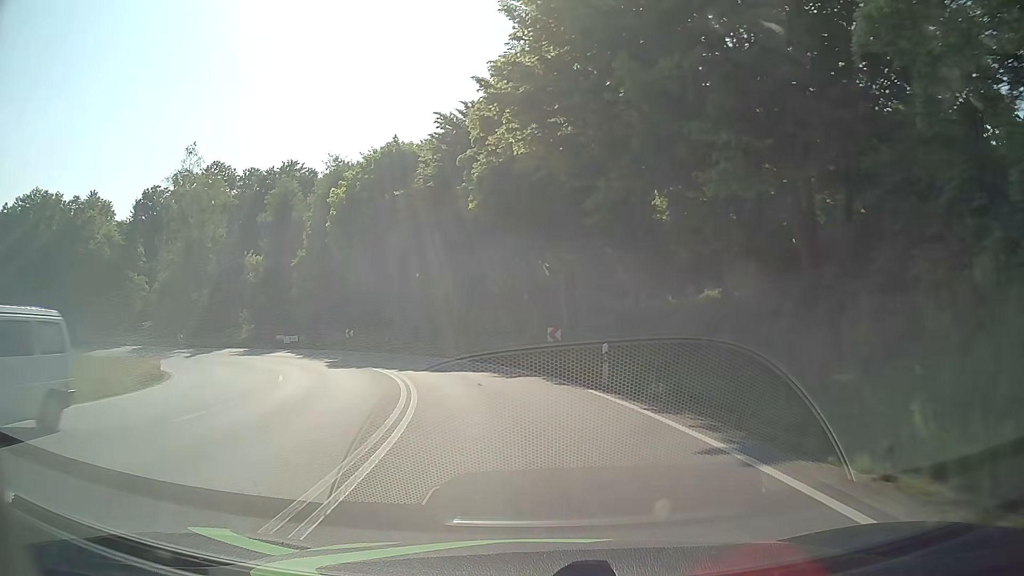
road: primary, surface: asphalt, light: Day
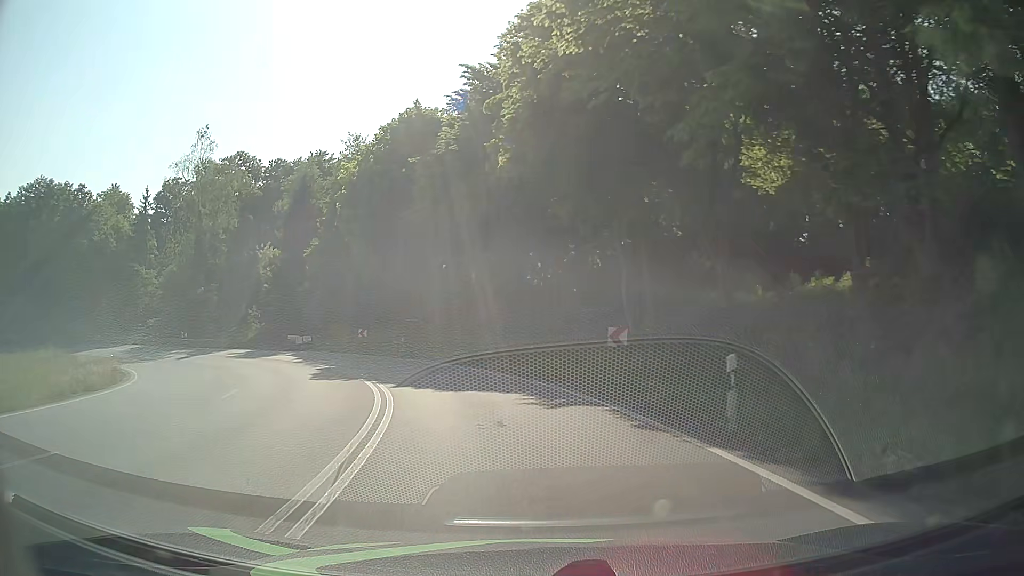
(-0.2, +7.6) m; -4°
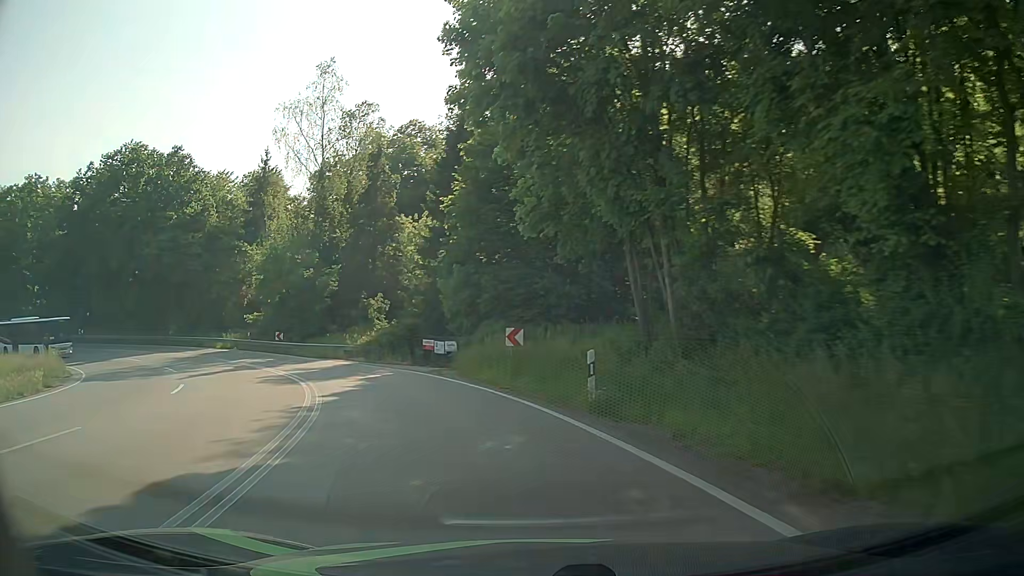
(-2.9, +22.5) m; -17°
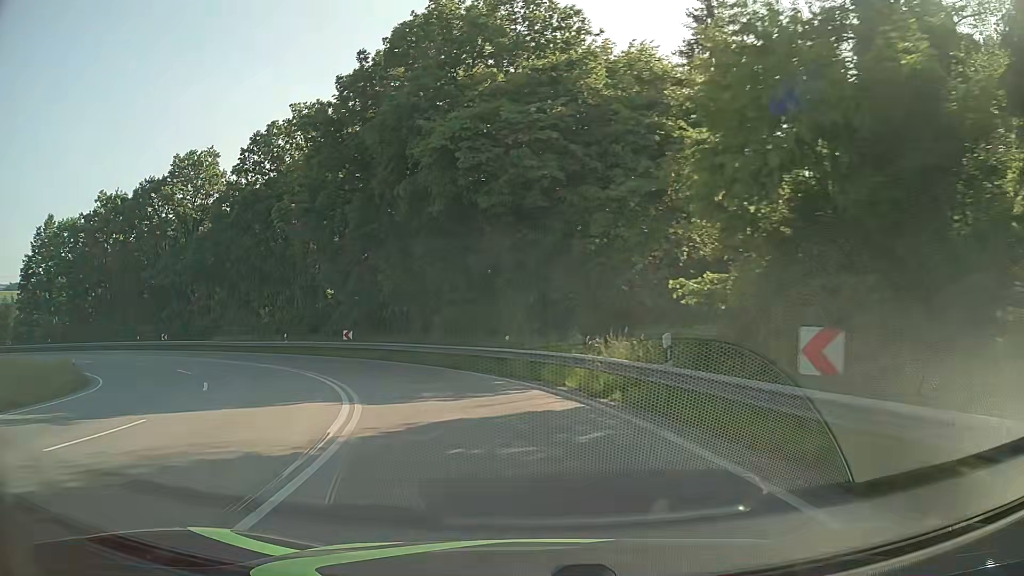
(-13.9, +34.2) m; -42°
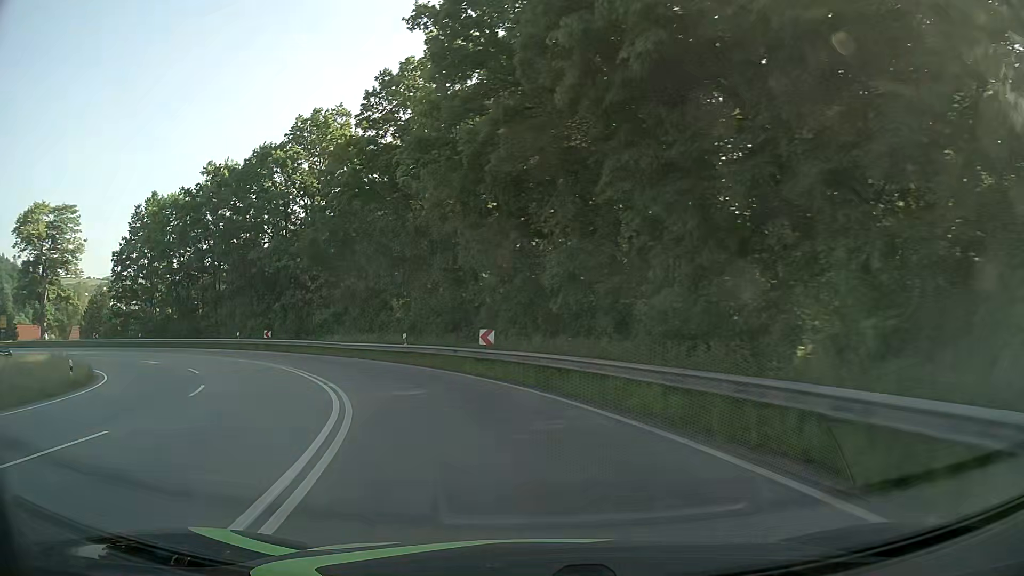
(-2.2, +14.8) m; -17°
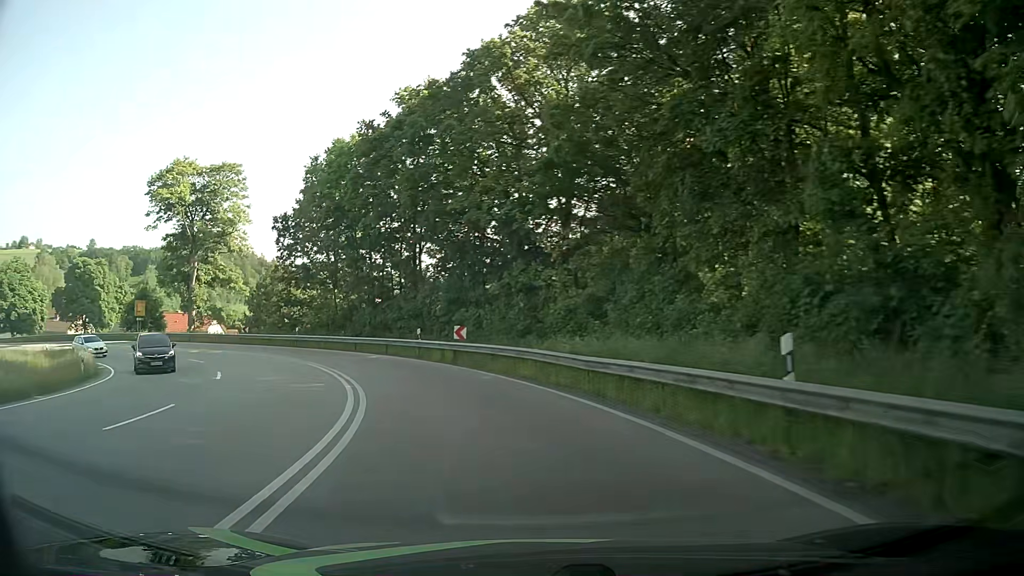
(-4.6, +21.9) m; -24°
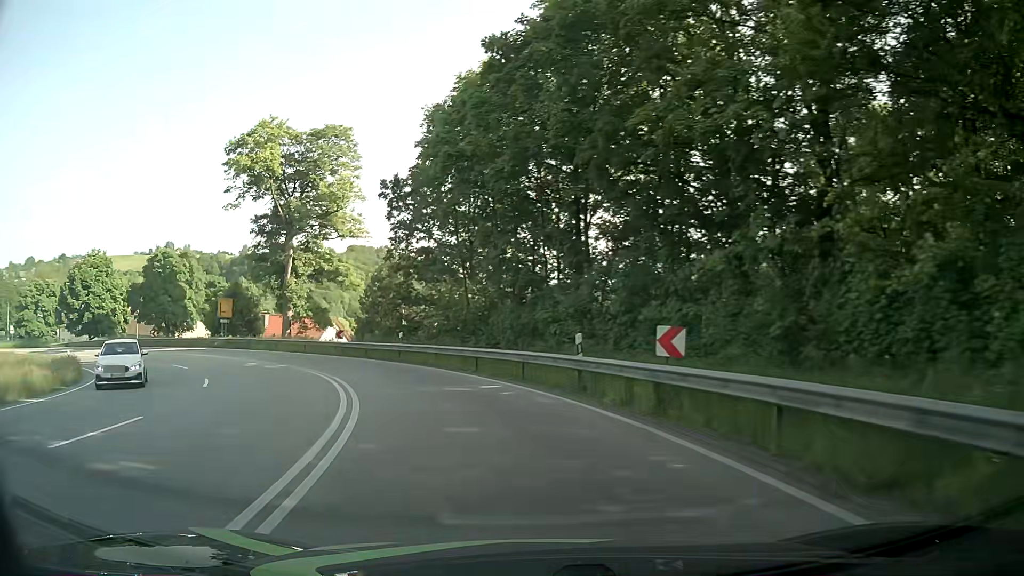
(-1.9, +14.9) m; -15°
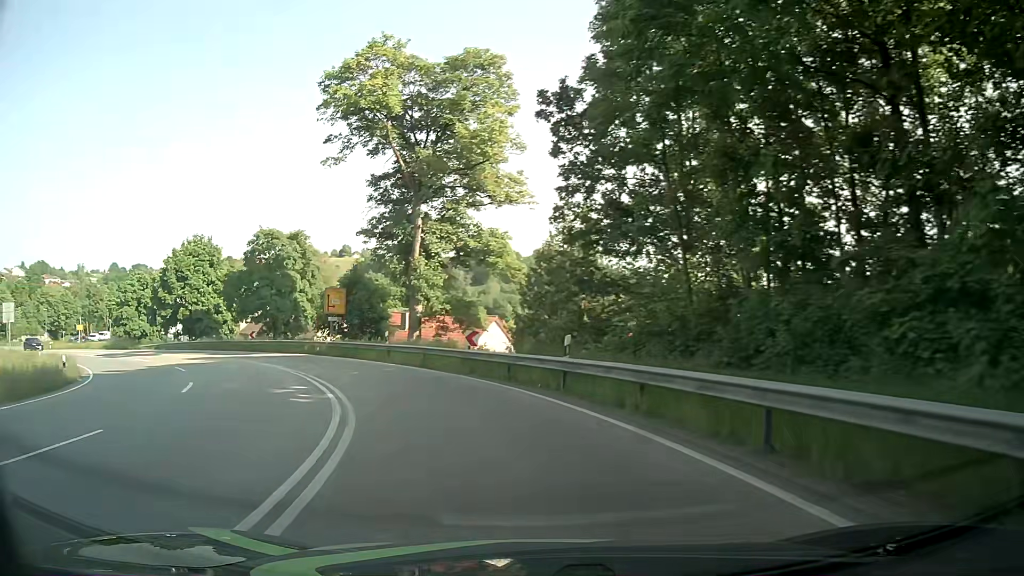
(-2.1, +14.9) m; -16°
(-1, +10) (-4, +19) (-9, +28) (-15, +36) (-22, +43) (-31, +48) (-40, +53) (-48, +57) (-57, +62) (-66, +66) m
